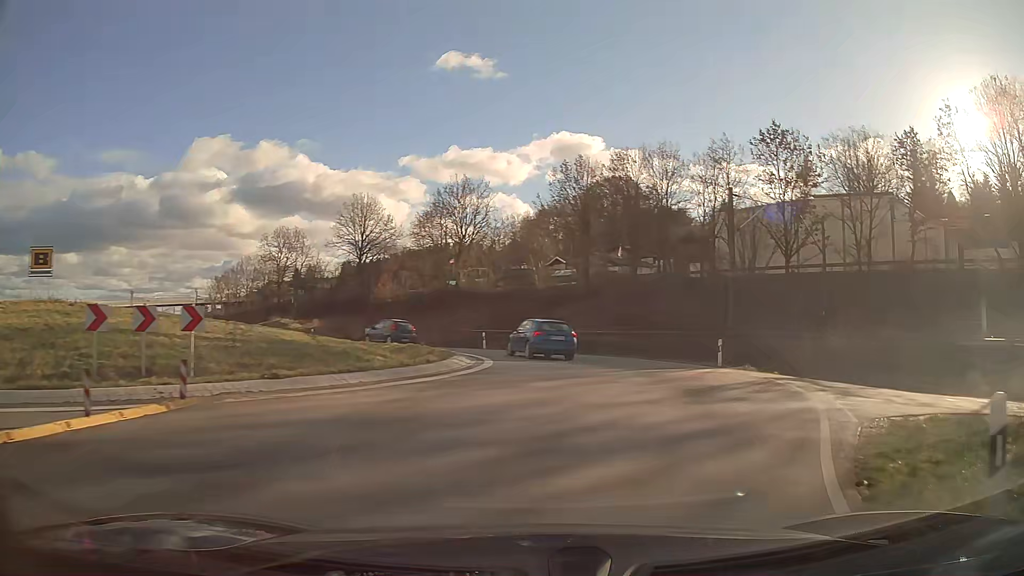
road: primary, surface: asphalt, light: Day
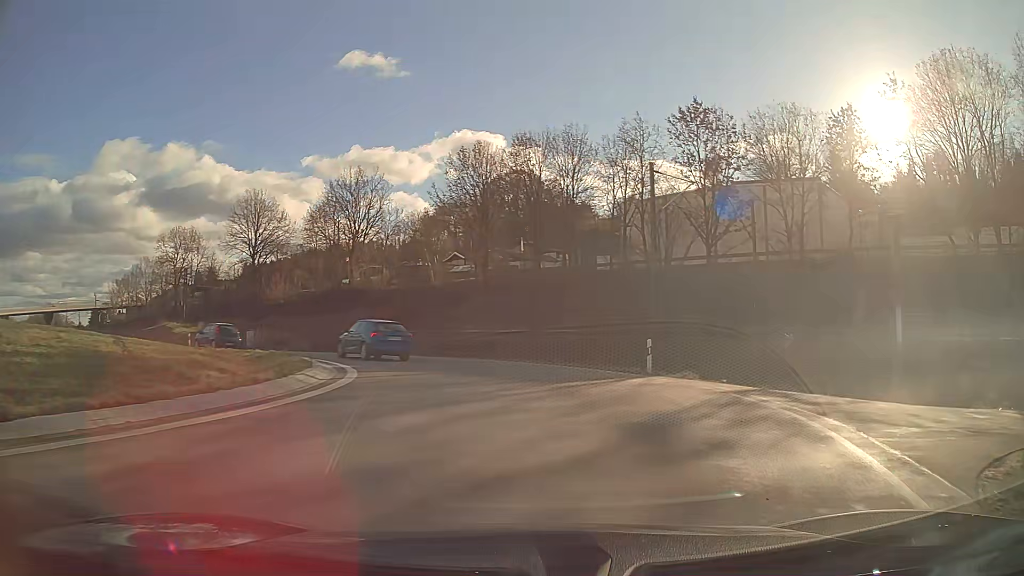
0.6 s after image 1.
(+0.3, +5.0) m; +6°
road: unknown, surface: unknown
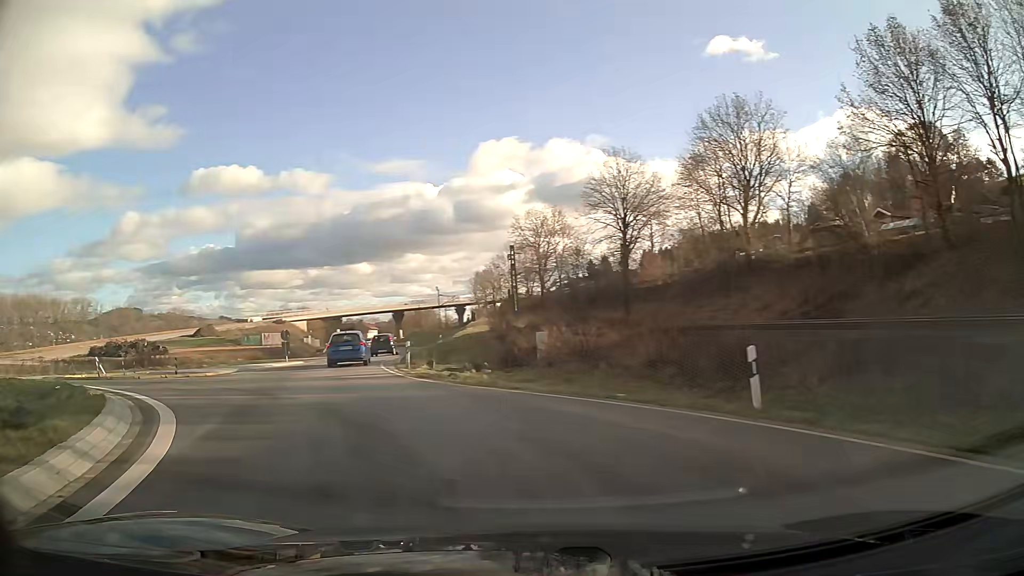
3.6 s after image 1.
(-6.3, +23.8) m; -41°
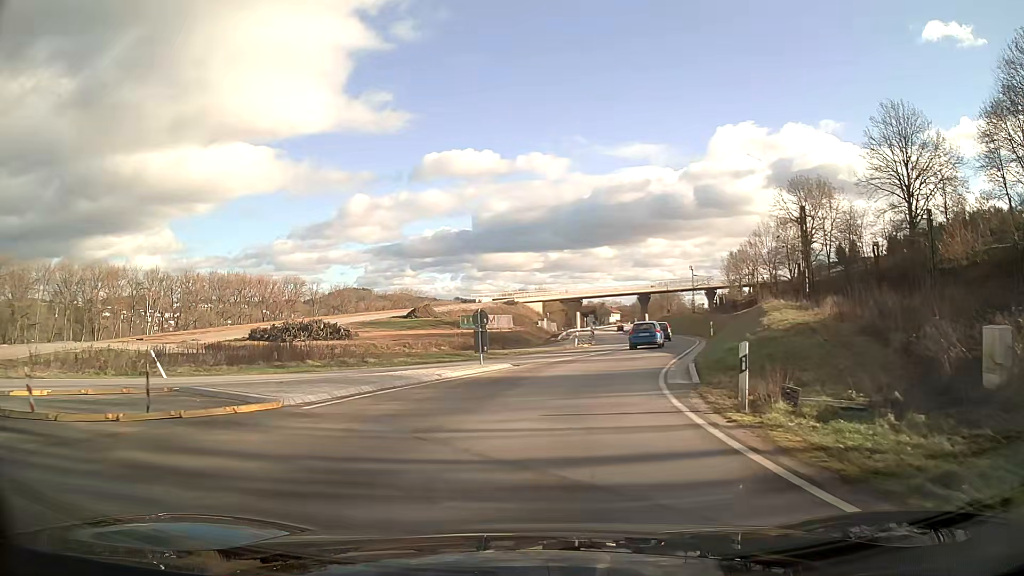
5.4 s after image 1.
(-2.8, +15.2) m; -14°
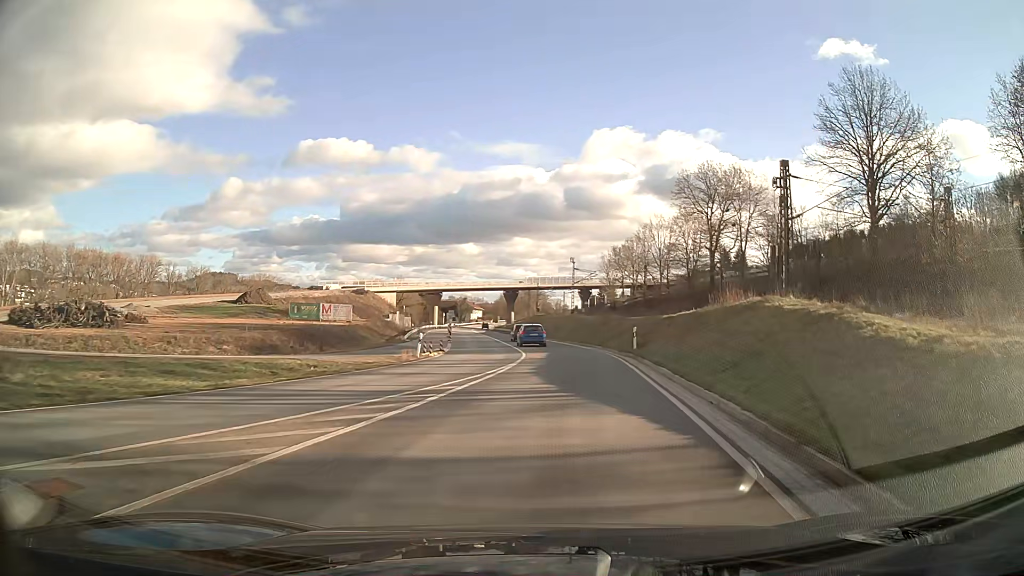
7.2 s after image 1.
(+1.7, +18.1) m; +11°
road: primary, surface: asphalt
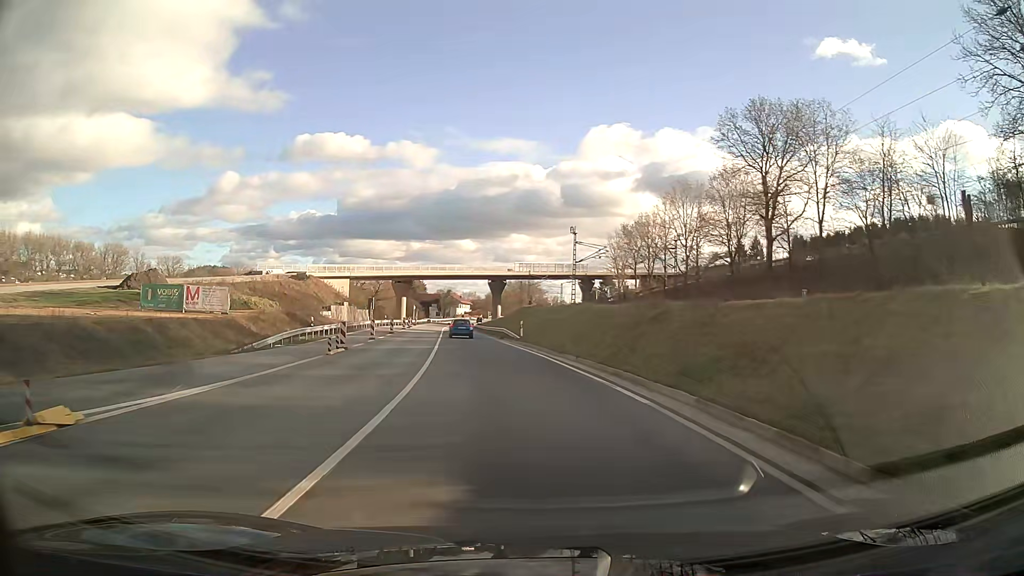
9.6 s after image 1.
(+0.7, +28.5) m; -2°
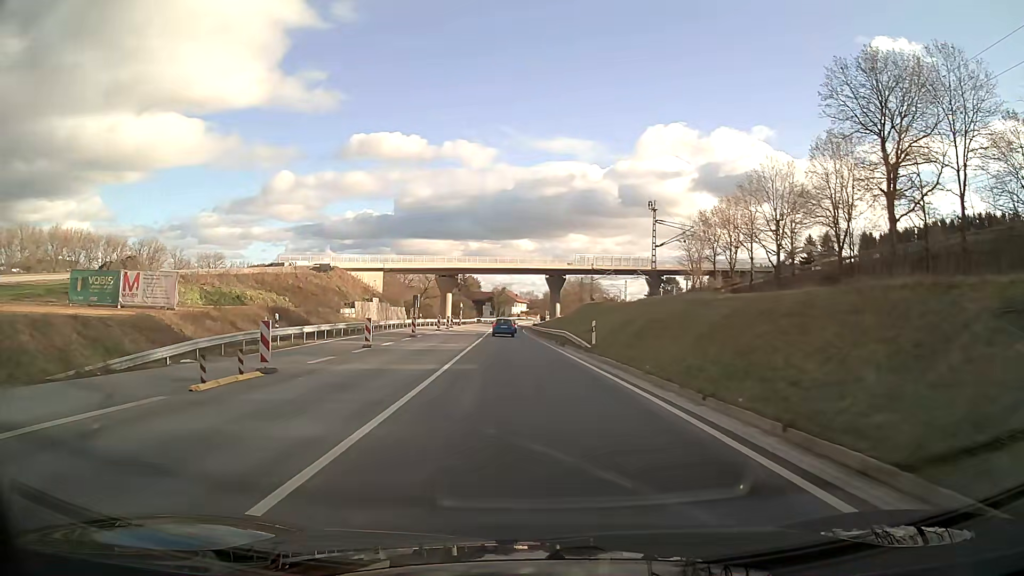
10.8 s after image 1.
(-0.6, +15.0) m; -4°
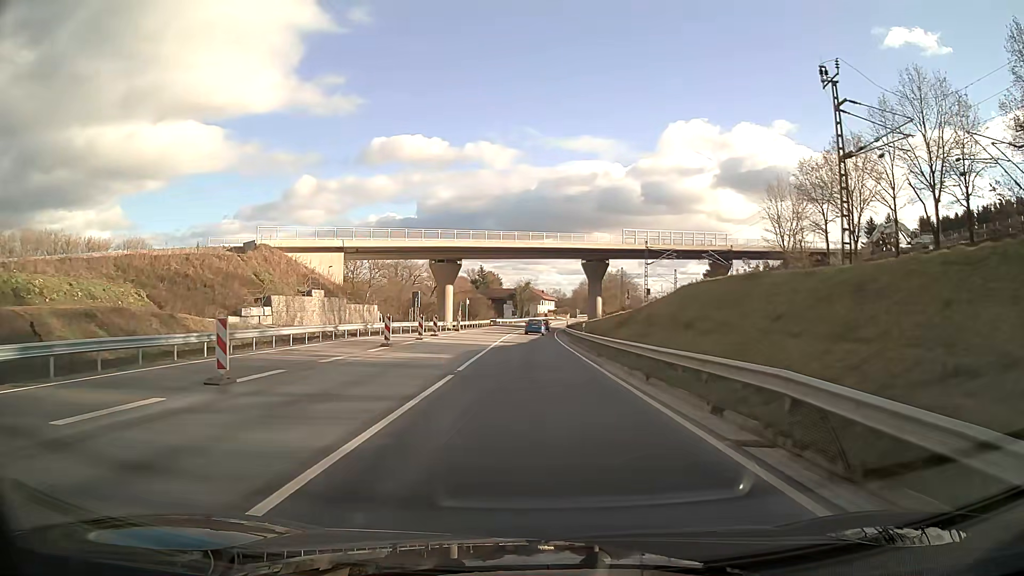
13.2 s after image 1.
(-0.6, +30.7) m; -1°
